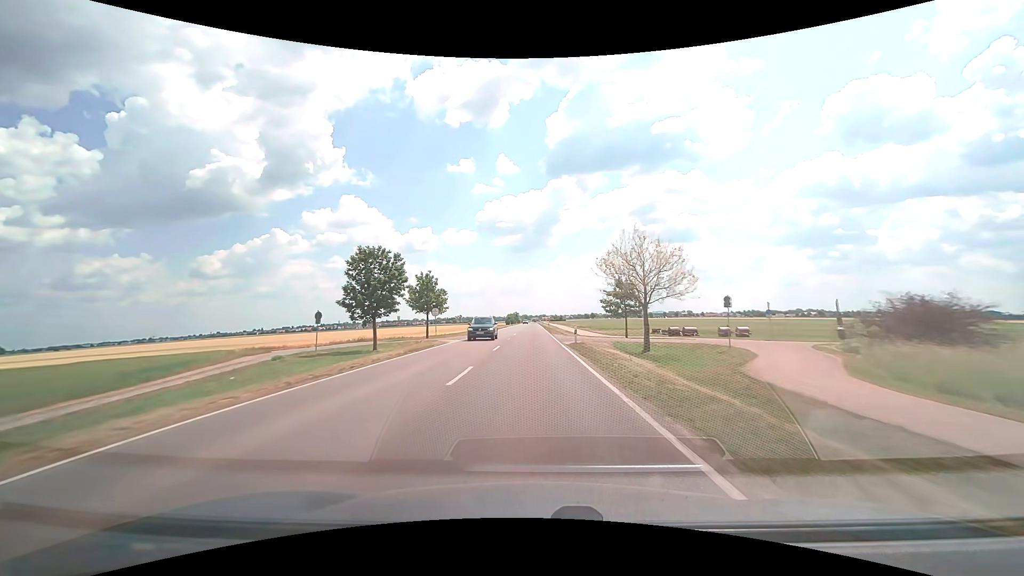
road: secondary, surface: asphalt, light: Day
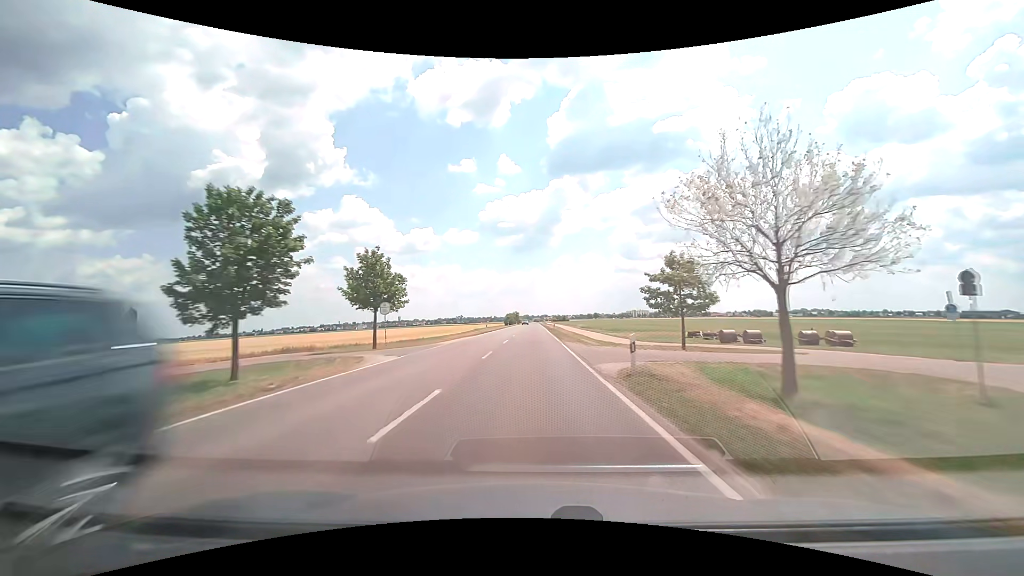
(0.0, +16.7) m; 0°
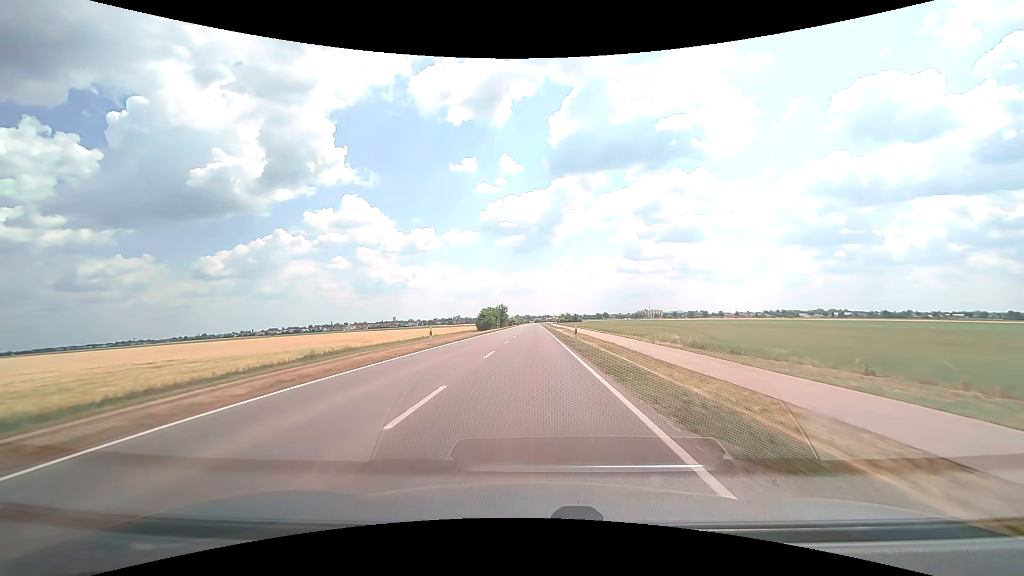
(-0.2, +82.9) m; 0°
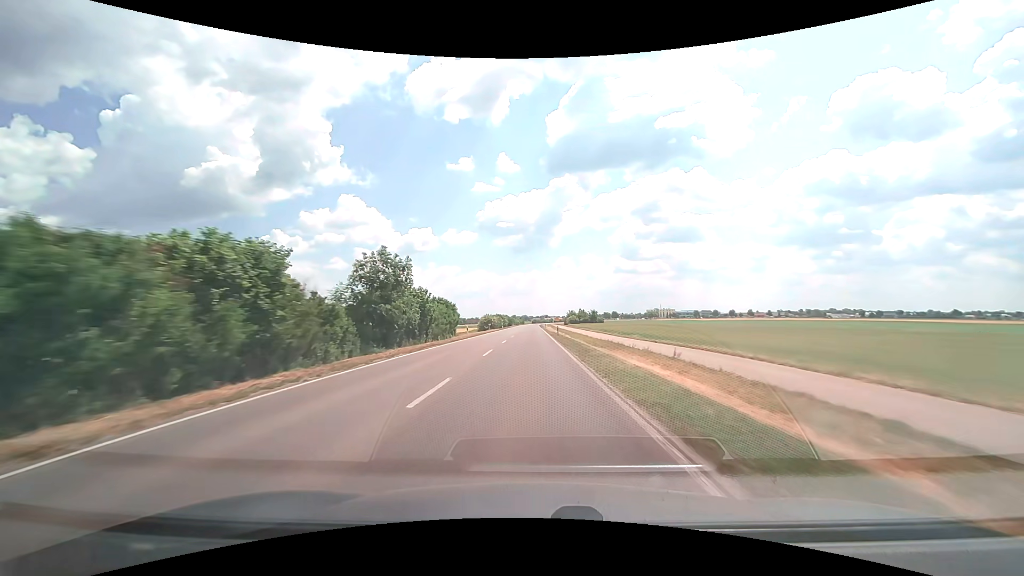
(0.0, +81.8) m; 0°
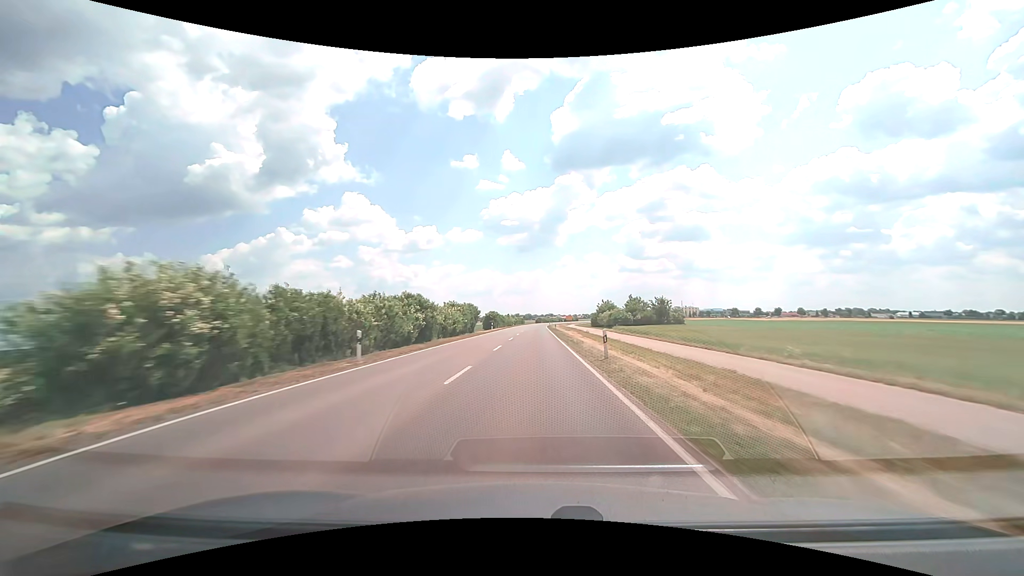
(-0.4, +80.7) m; -1°
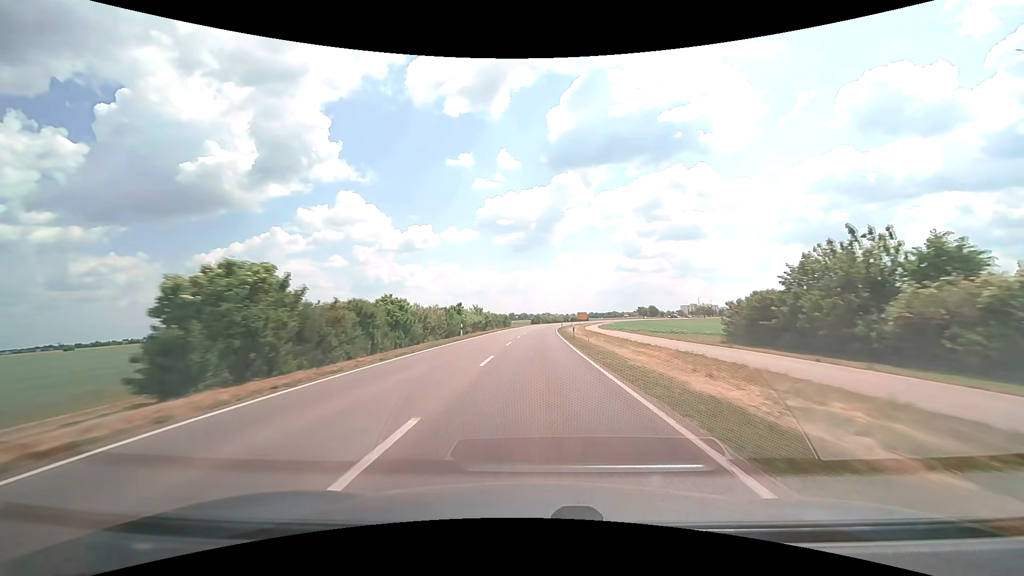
(+0.1, +79.2) m; 0°
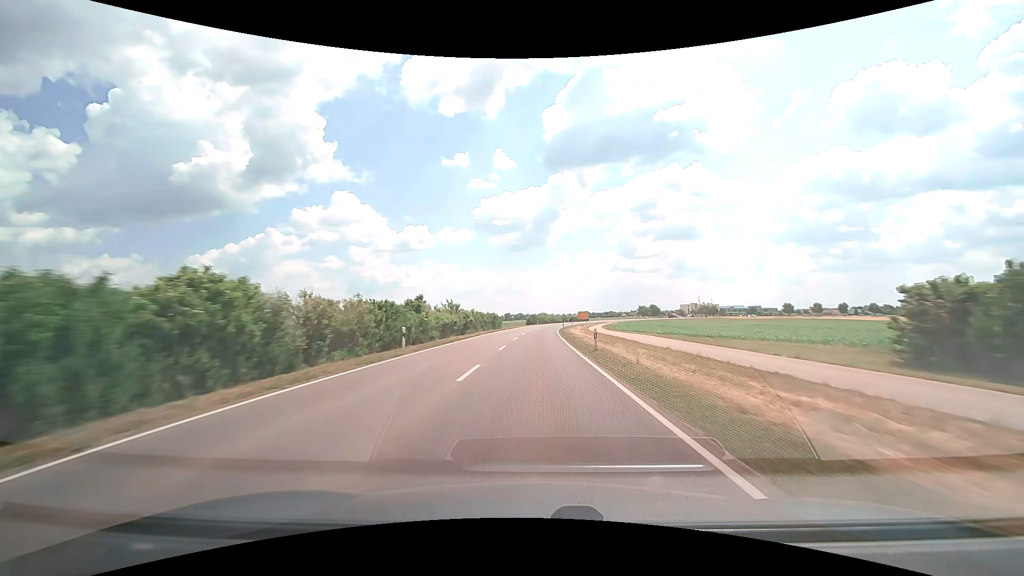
(+0.1, +15.7) m; 0°
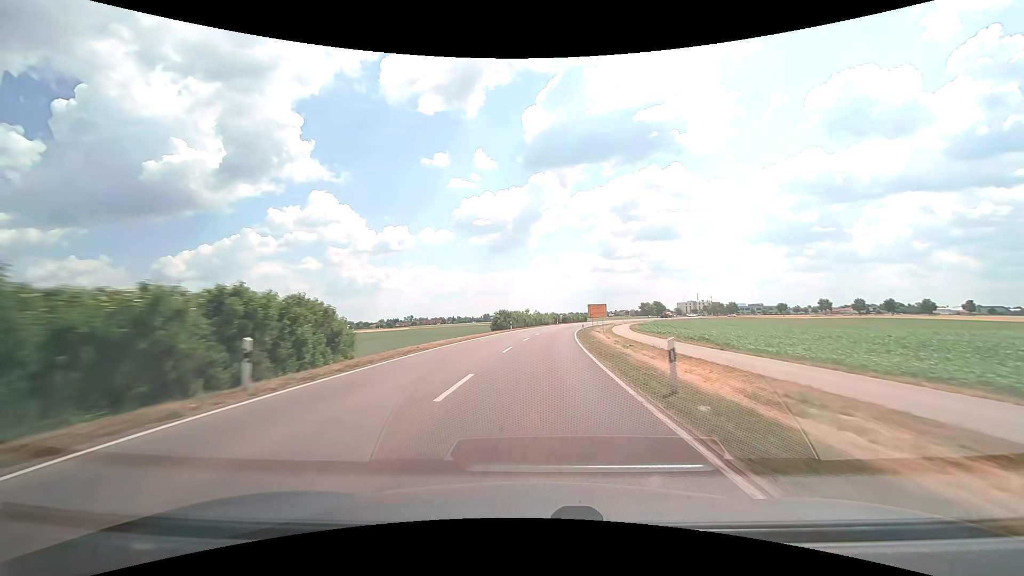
(+0.9, +62.3) m; +2°
(0, +10) (0, +20) (+1, +30) (+2, +40) (+2, +50) (+3, +60) (+5, +70) (+6, +80) (+7, +90) (+9, +99) m
